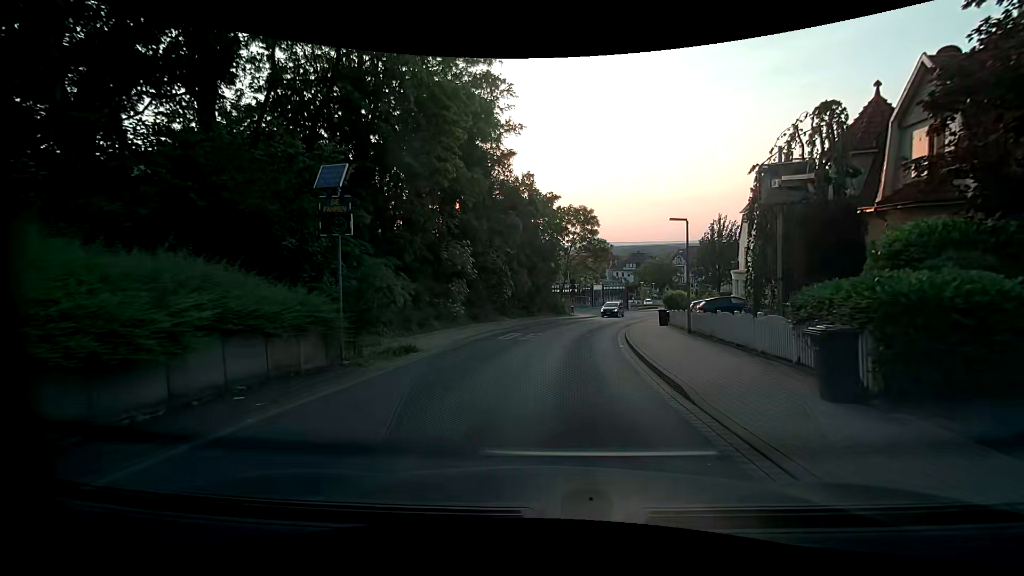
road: residential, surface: asphalt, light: Day
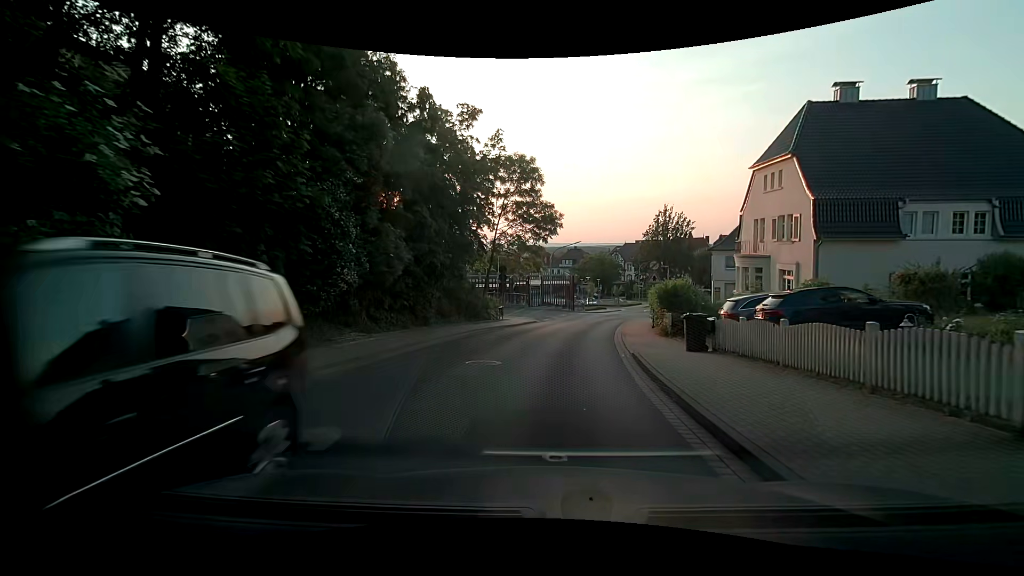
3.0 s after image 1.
(+1.1, +17.9) m; +9°
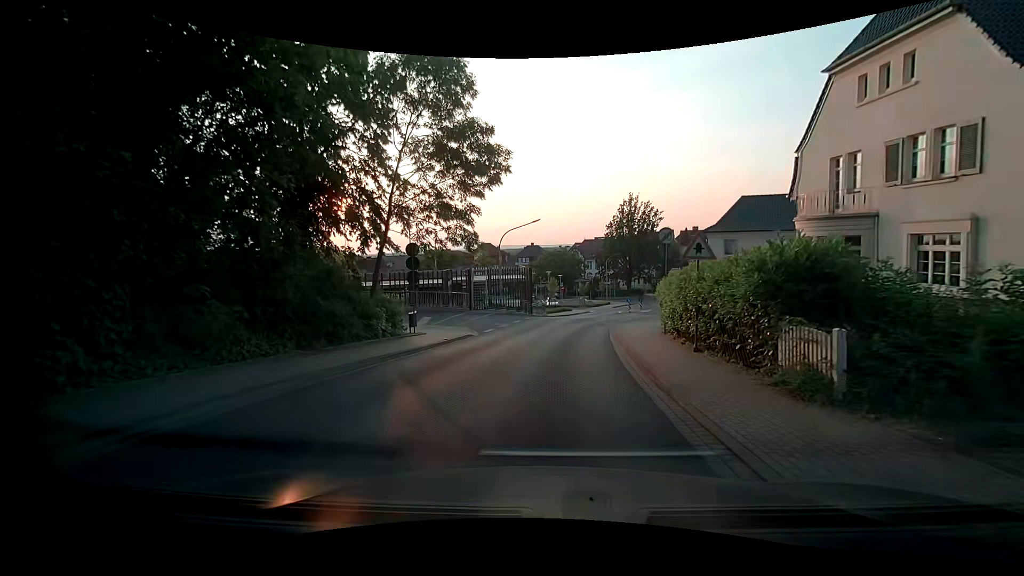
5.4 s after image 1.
(+0.4, +14.3) m; +4°
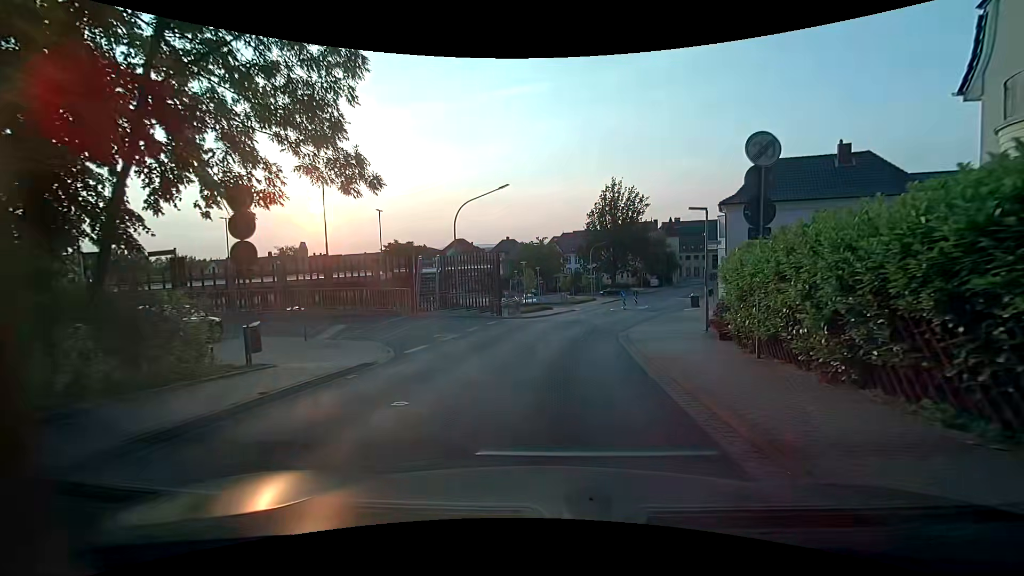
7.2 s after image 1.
(+0.2, +10.6) m; +1°
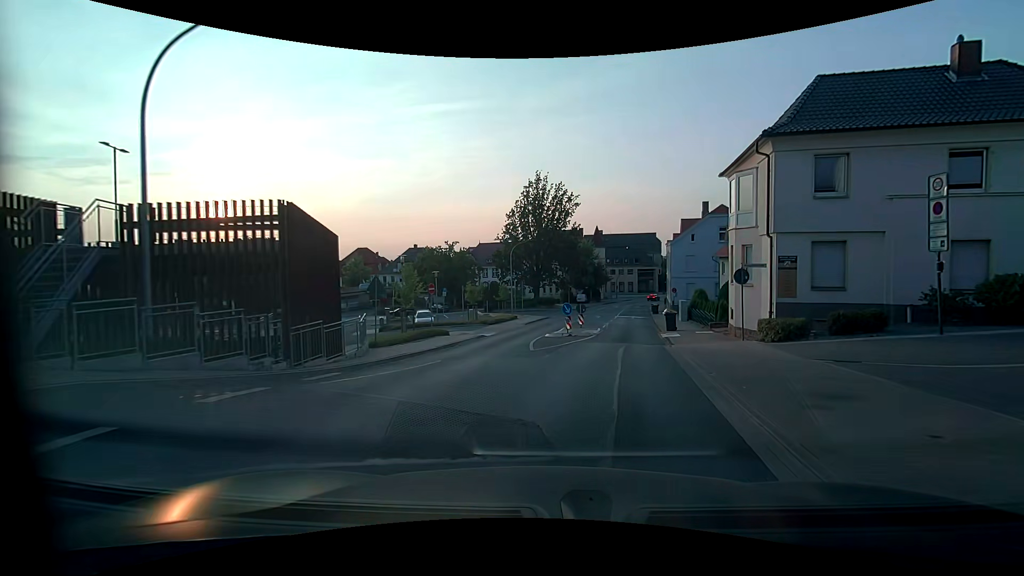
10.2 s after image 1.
(+1.3, +18.5) m; +9°
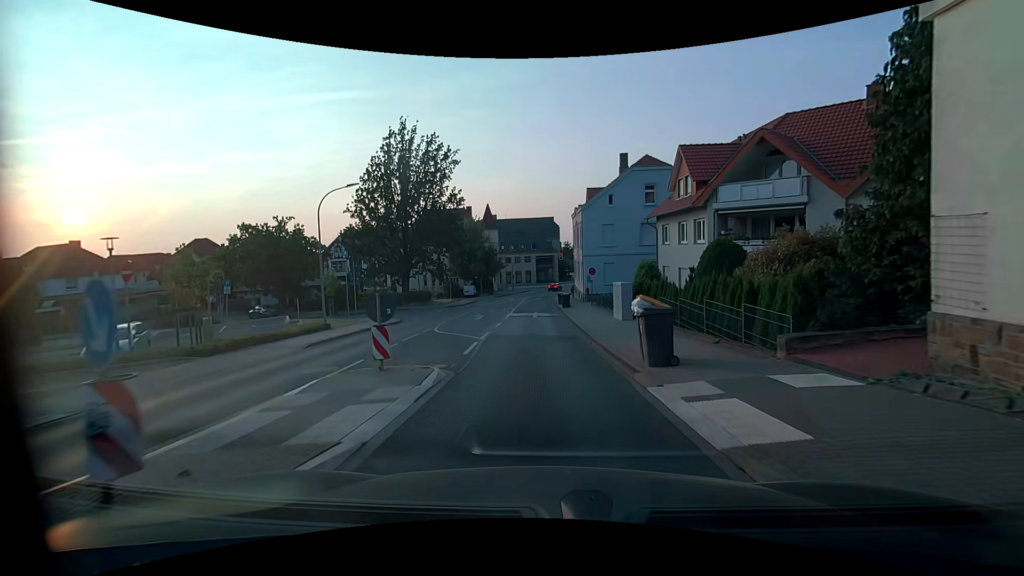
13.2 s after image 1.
(+3.4, +20.9) m; +13°
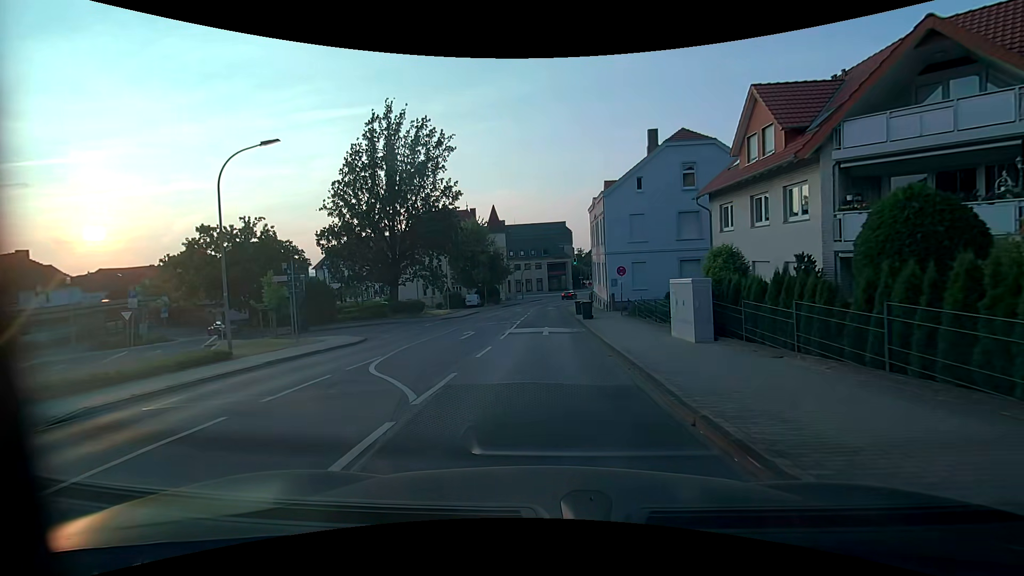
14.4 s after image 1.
(-0.2, +9.4) m; -2°
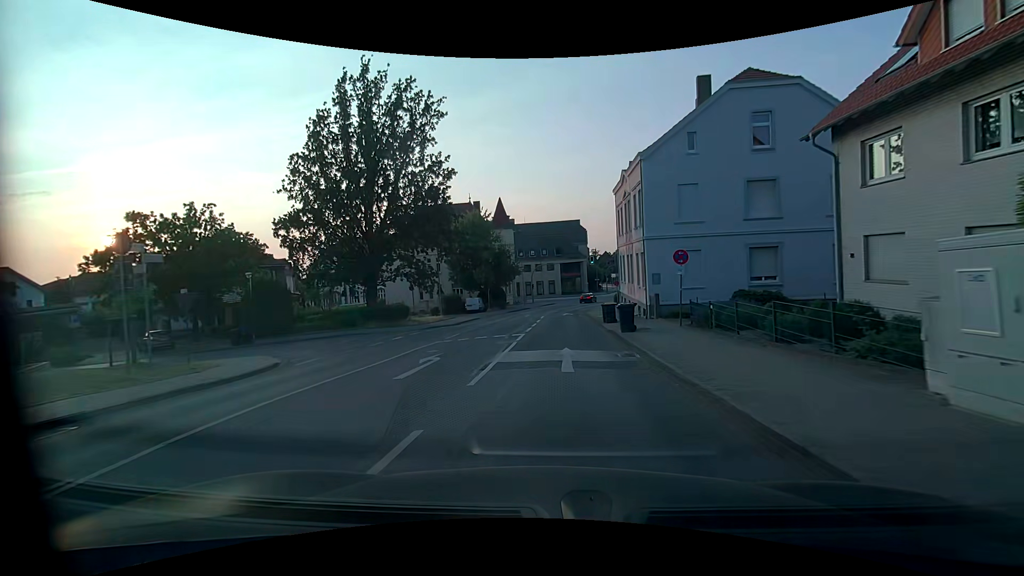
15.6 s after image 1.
(-0.2, +10.4) m; -2°
